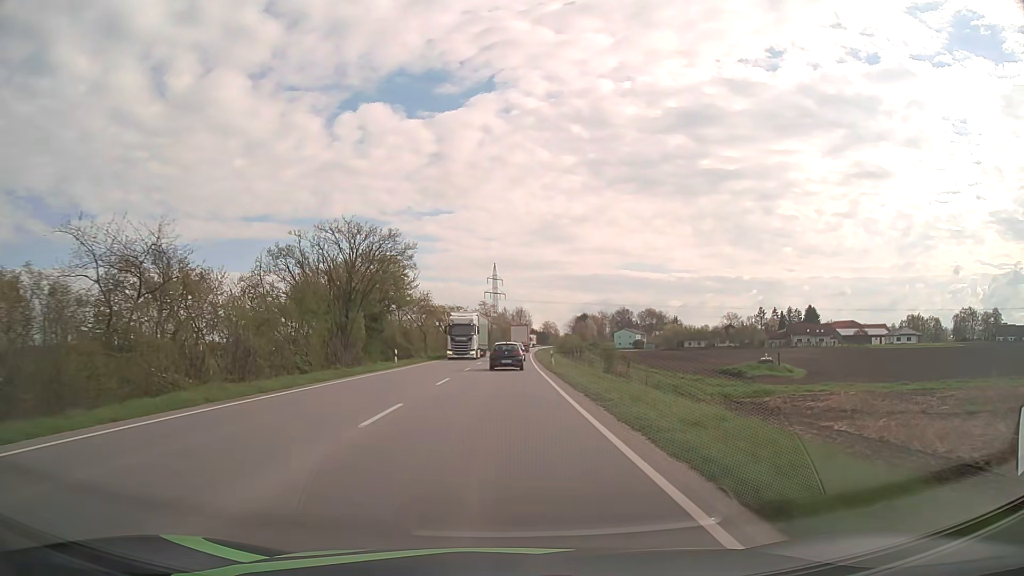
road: primary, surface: asphalt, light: Day
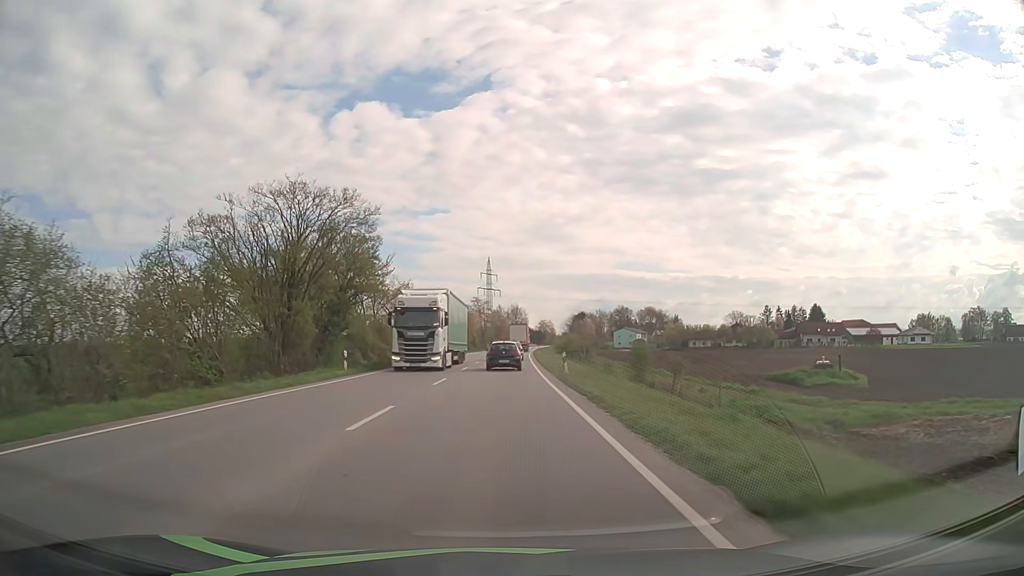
(0.0, +12.2) m; 0°
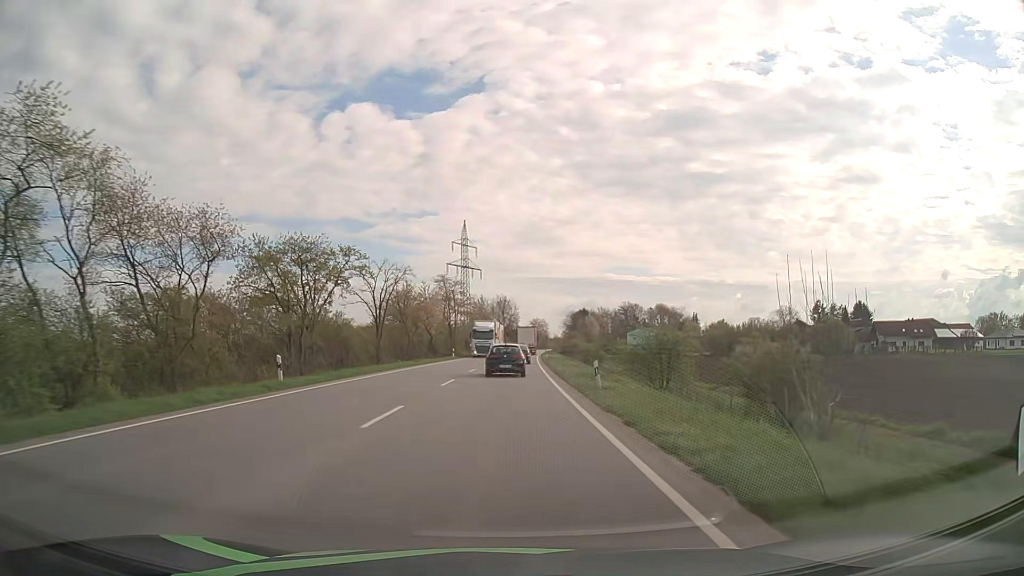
(+0.6, +58.8) m; +1°
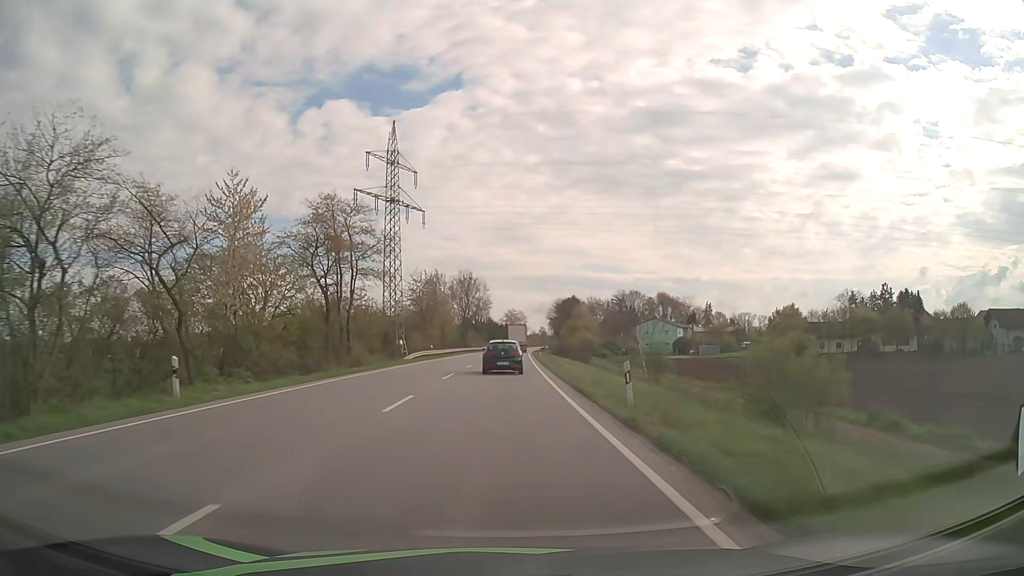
(+1.1, +57.1) m; +2°
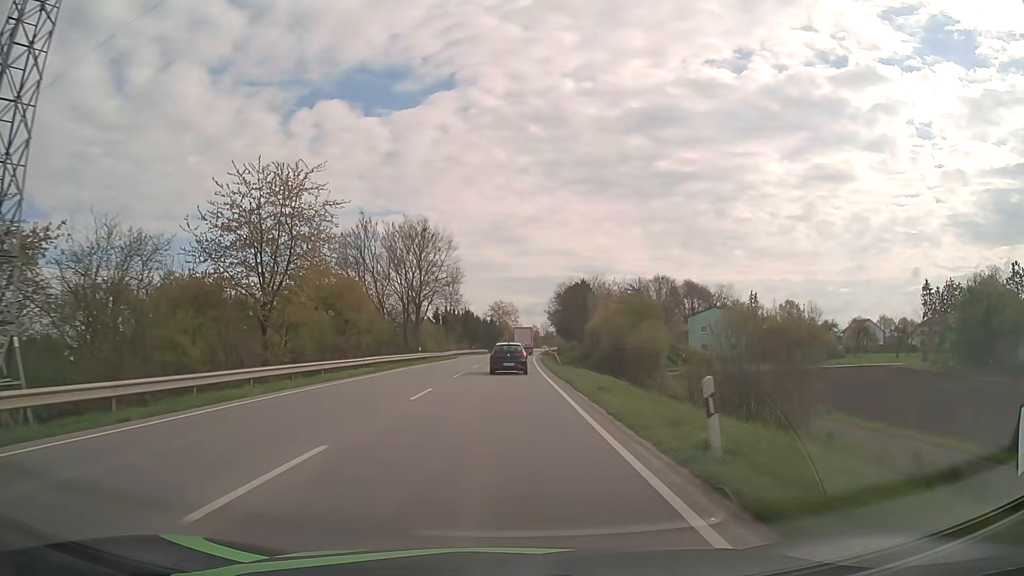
(+0.7, +56.2) m; +1°
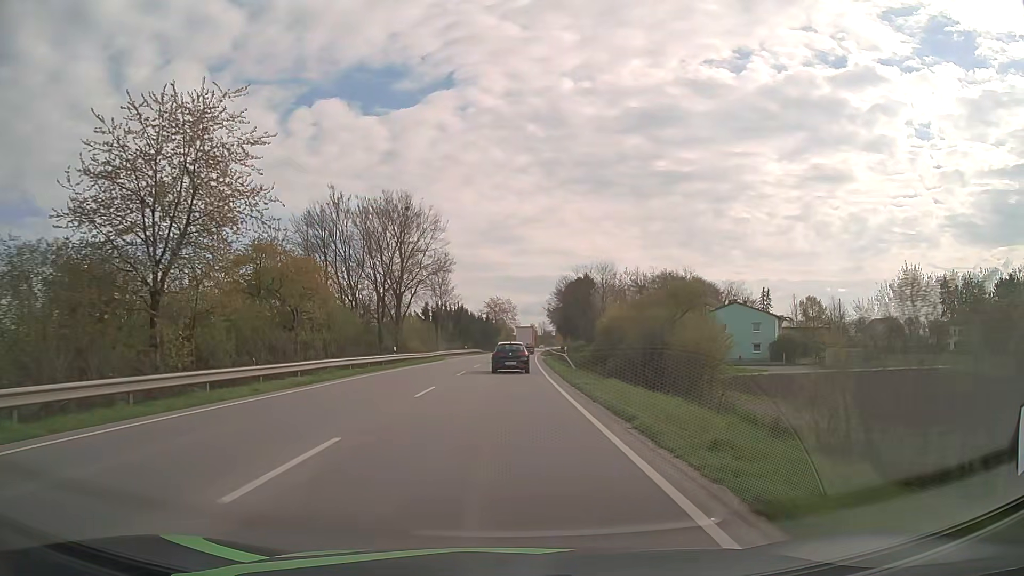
(+0.1, +11.3) m; 0°
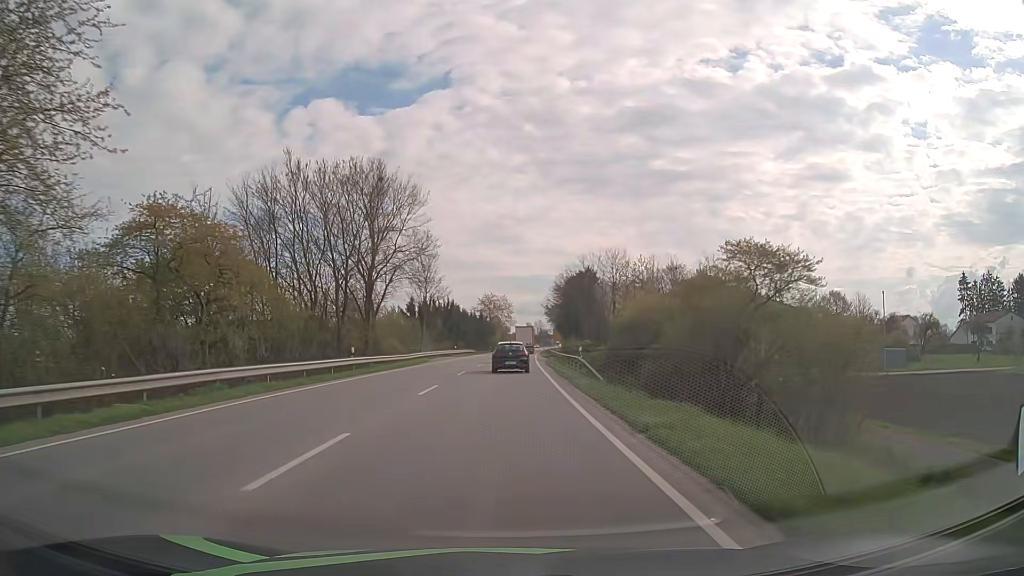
(0.0, +11.3) m; 0°
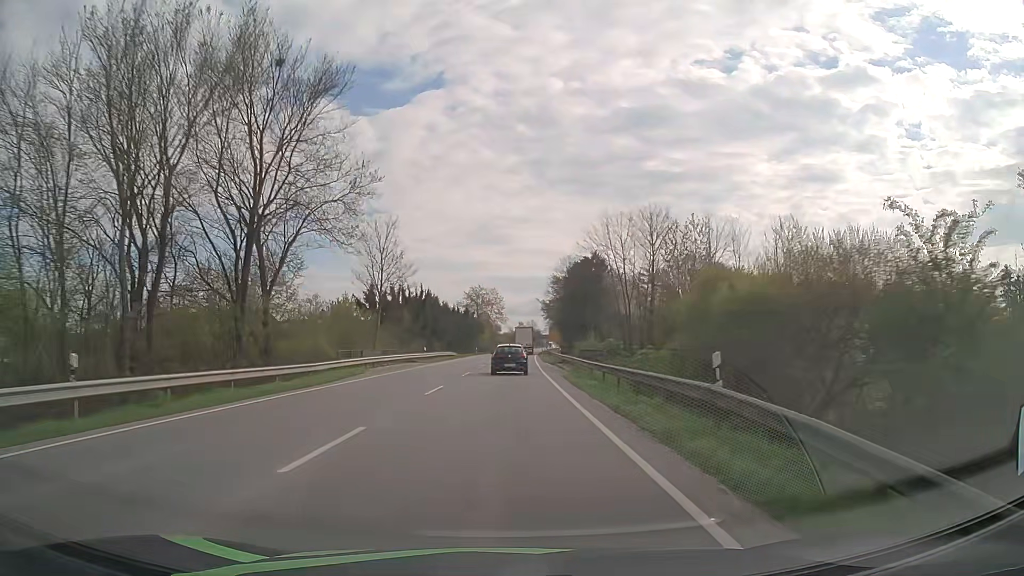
(+0.2, +22.8) m; +1°
(0, +10) (0, +20) (0, +30) (0, +40) (+1, +50) (+1, +60) (+1, +70) (+2, +80) (+2, +90) (+3, +100) m
